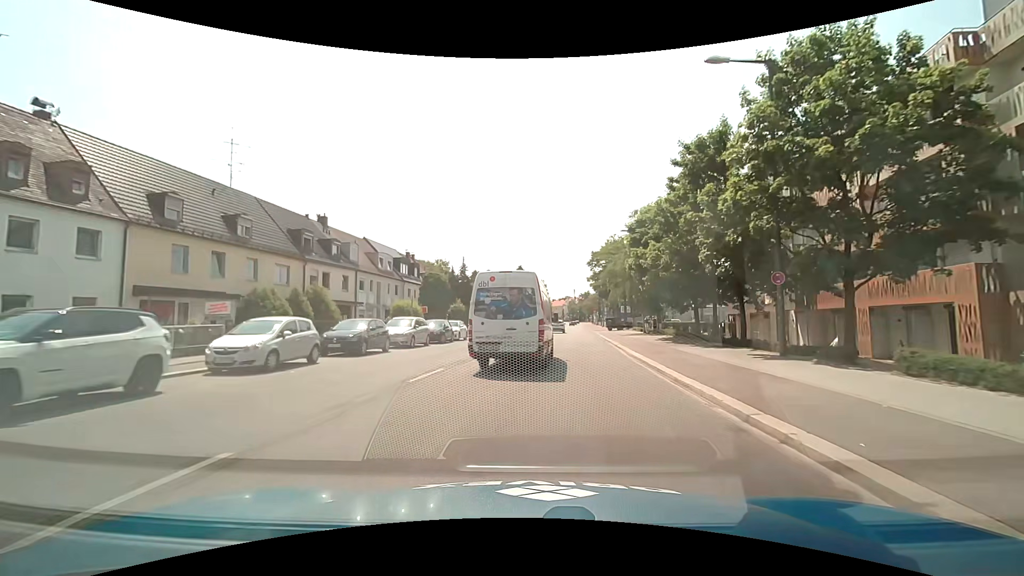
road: secondary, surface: asphalt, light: Day
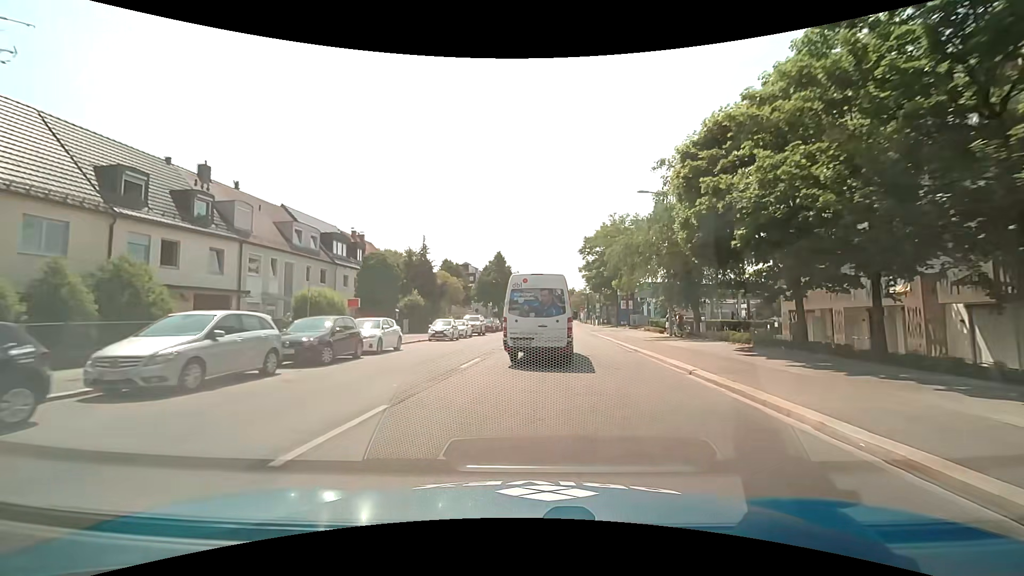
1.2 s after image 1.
(+0.2, +15.3) m; +2°
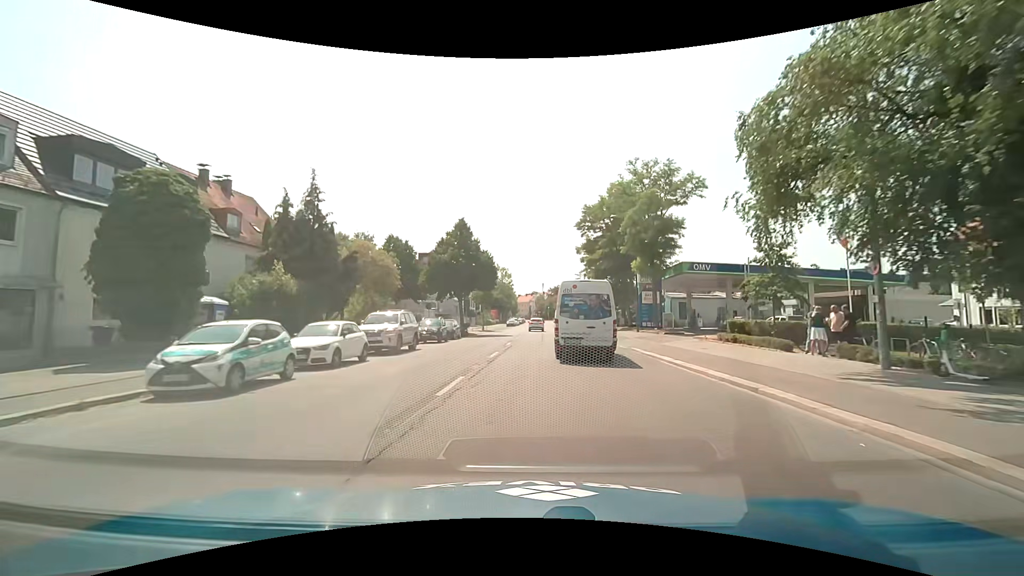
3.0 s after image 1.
(+0.6, +22.8) m; +2°
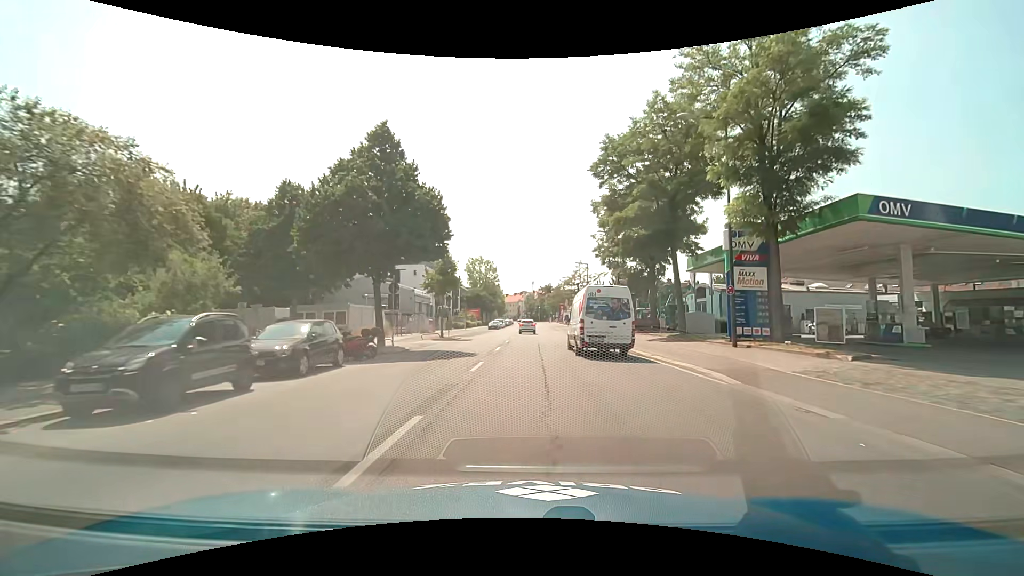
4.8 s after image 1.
(+0.3, +22.9) m; +1°
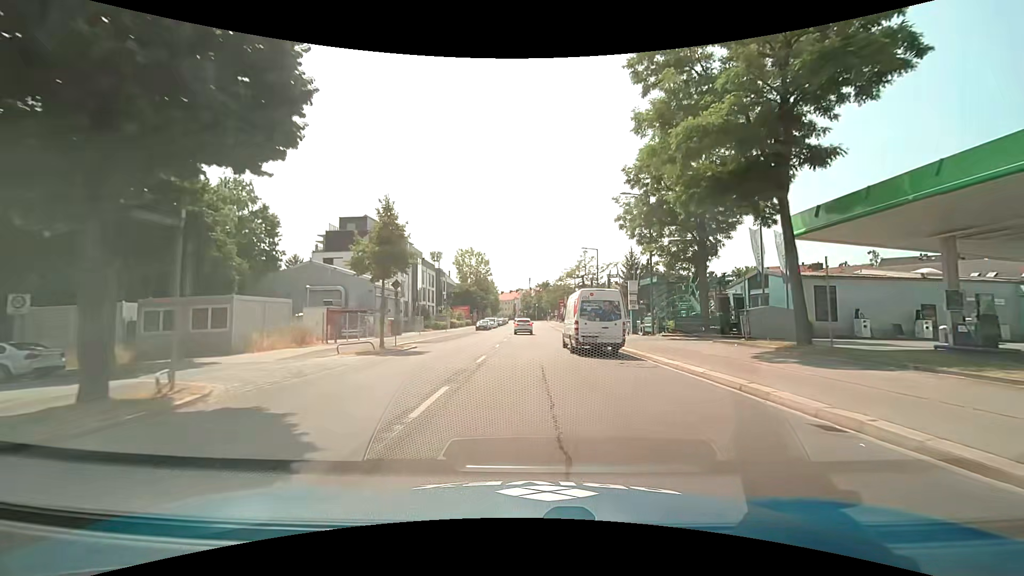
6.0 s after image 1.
(+0.1, +15.2) m; 0°
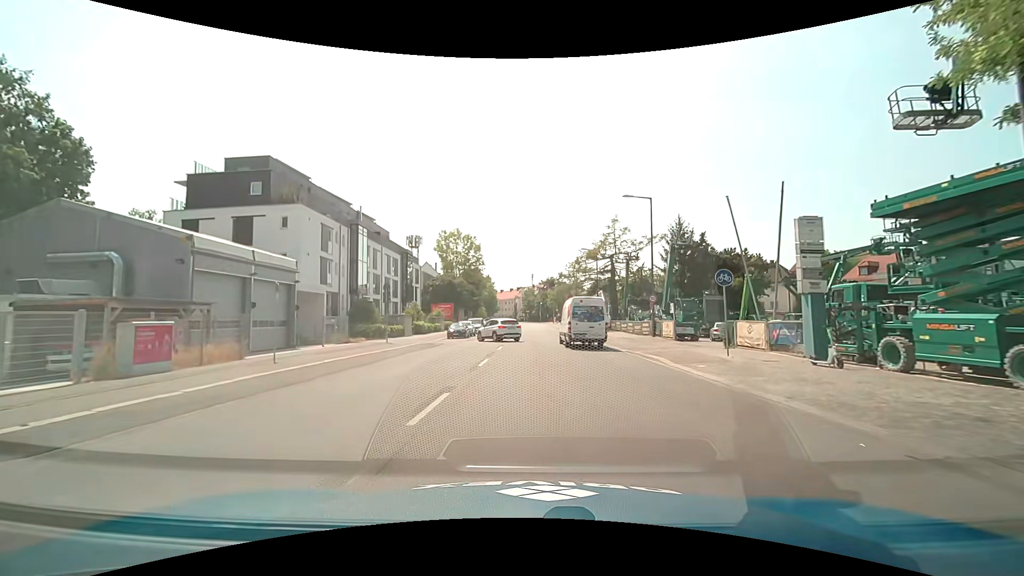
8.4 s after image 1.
(-0.1, +26.9) m; 0°
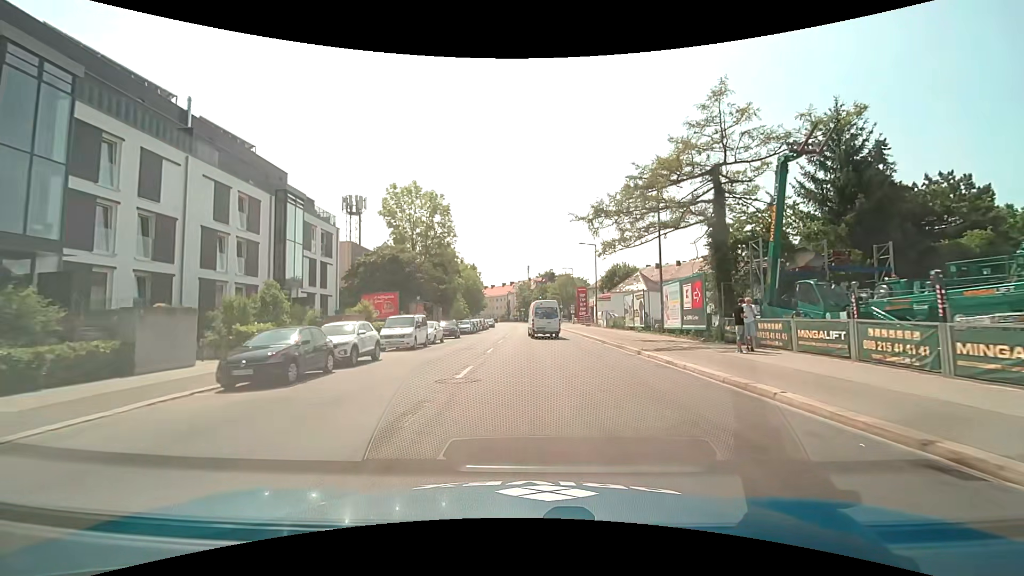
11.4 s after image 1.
(+0.1, +33.2) m; +1°
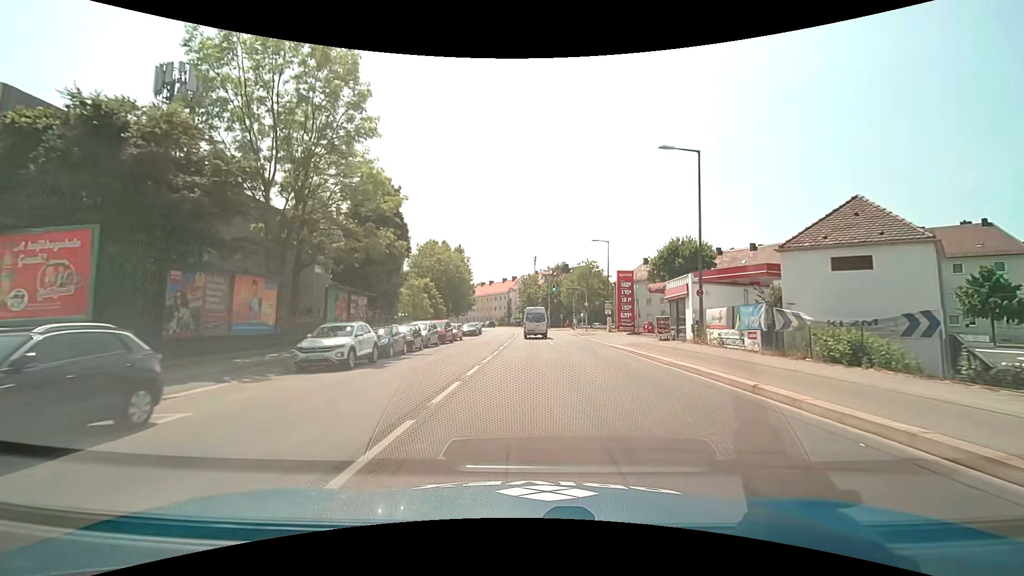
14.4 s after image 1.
(-0.3, +36.4) m; -1°
(0, +10) (0, +20) (0, +30) (0, +40) (0, +50) (0, +60) (-1, +70) (-2, +80) (-3, +90) (-5, +100) m
